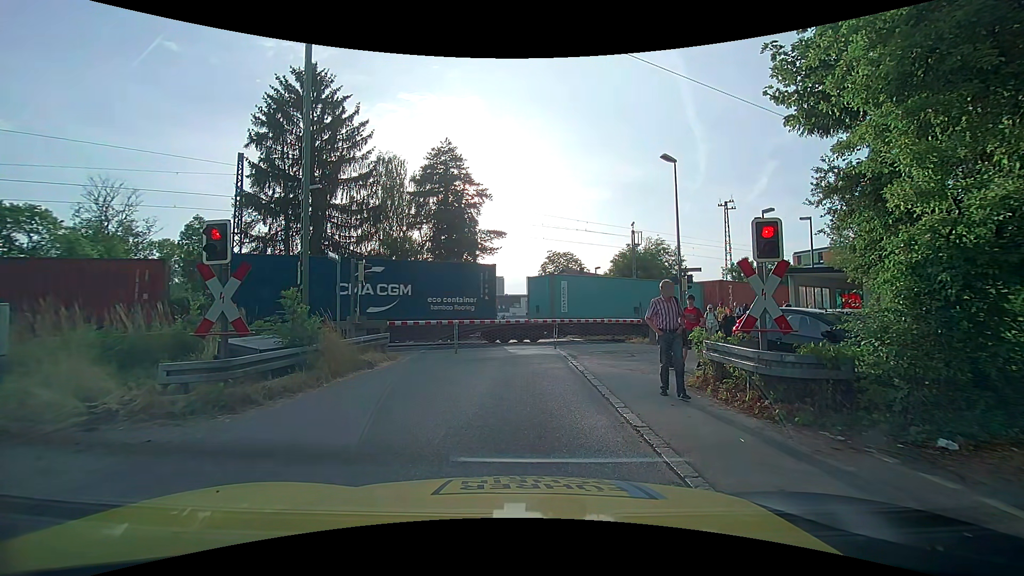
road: unclassified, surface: asphalt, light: Day
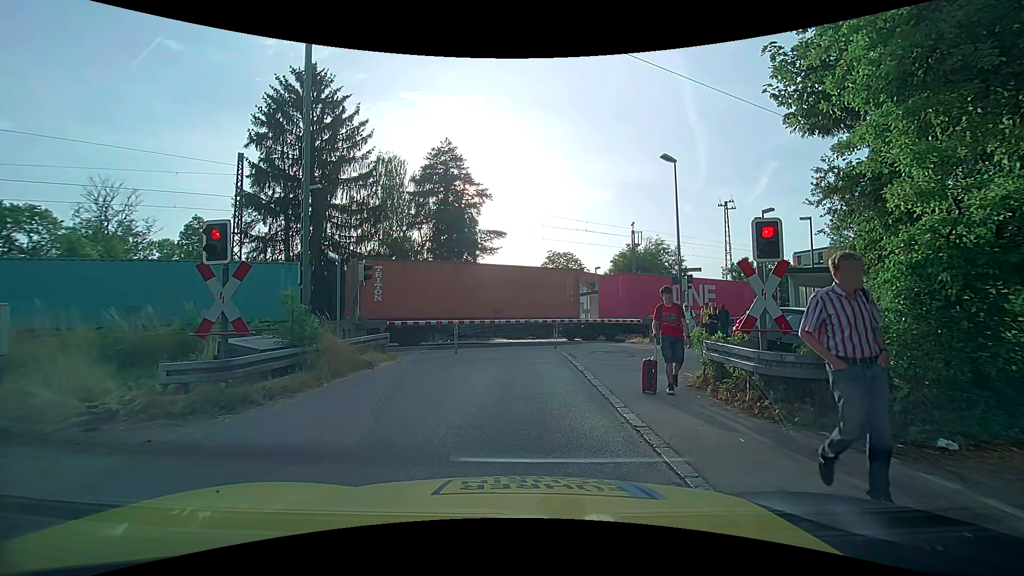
(0.0, 0.0) m; 0°
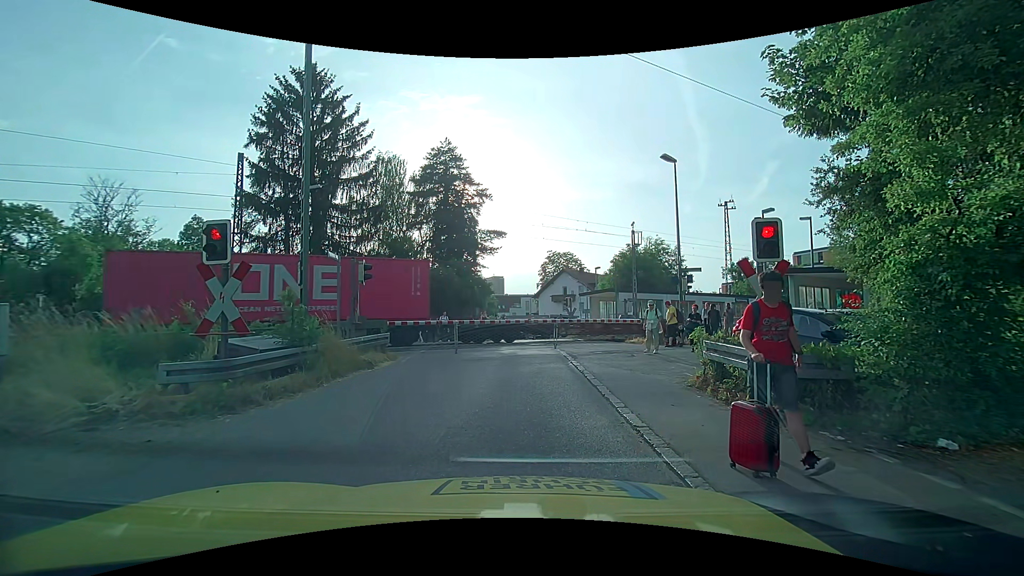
(0.0, 0.0) m; 0°
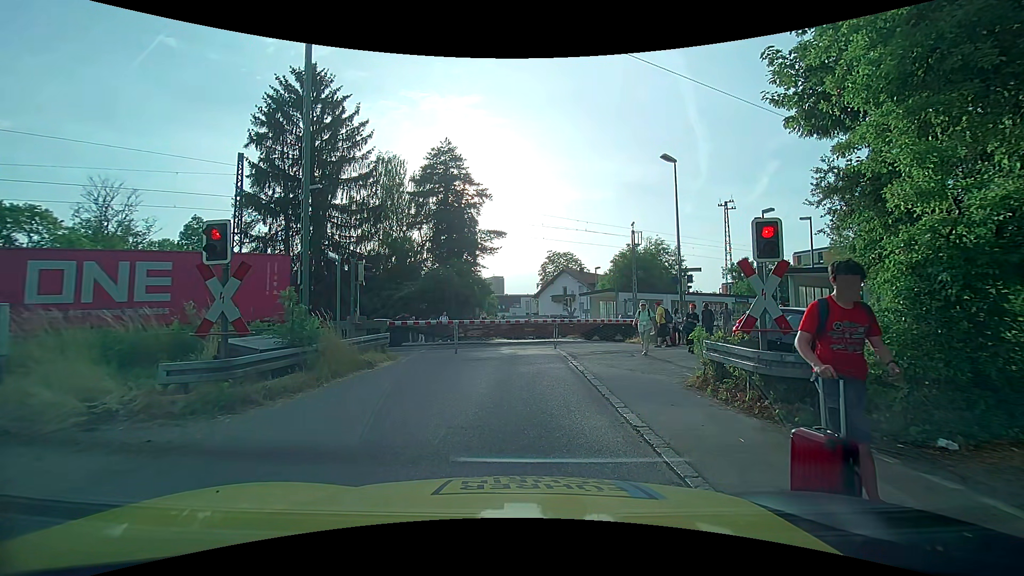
(0.0, 0.0) m; 0°
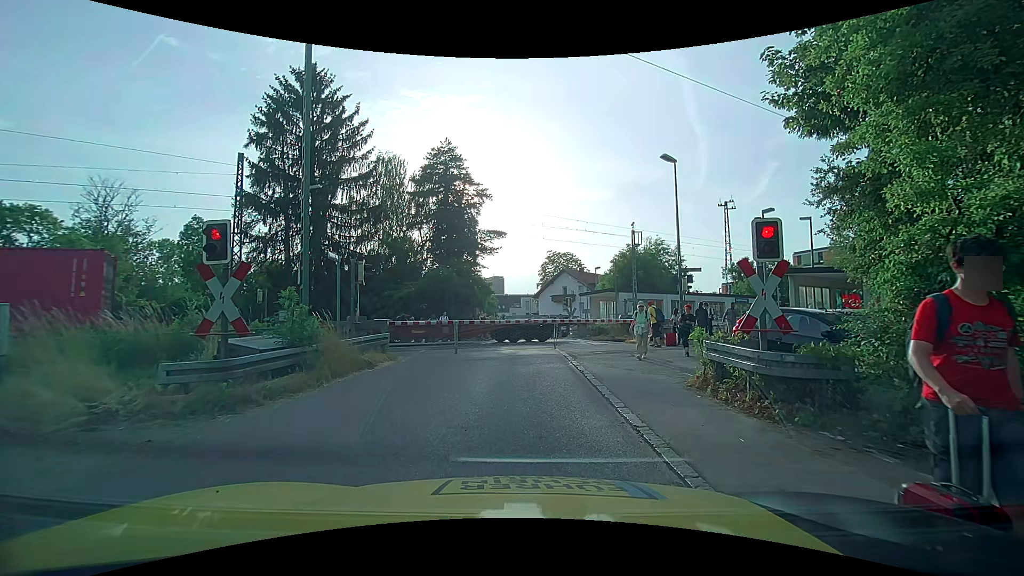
(0.0, 0.0) m; 0°
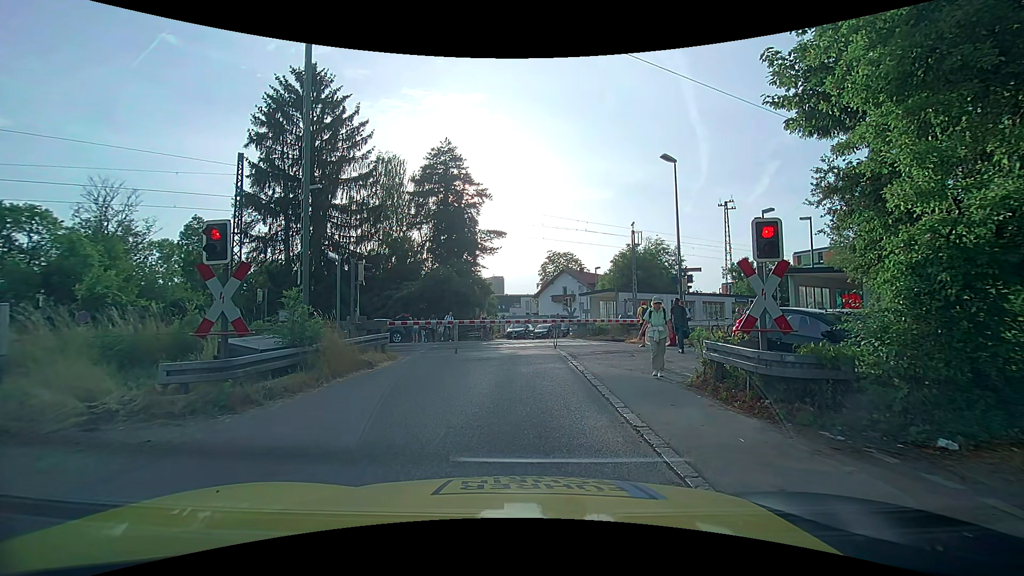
(0.0, 0.0) m; 0°
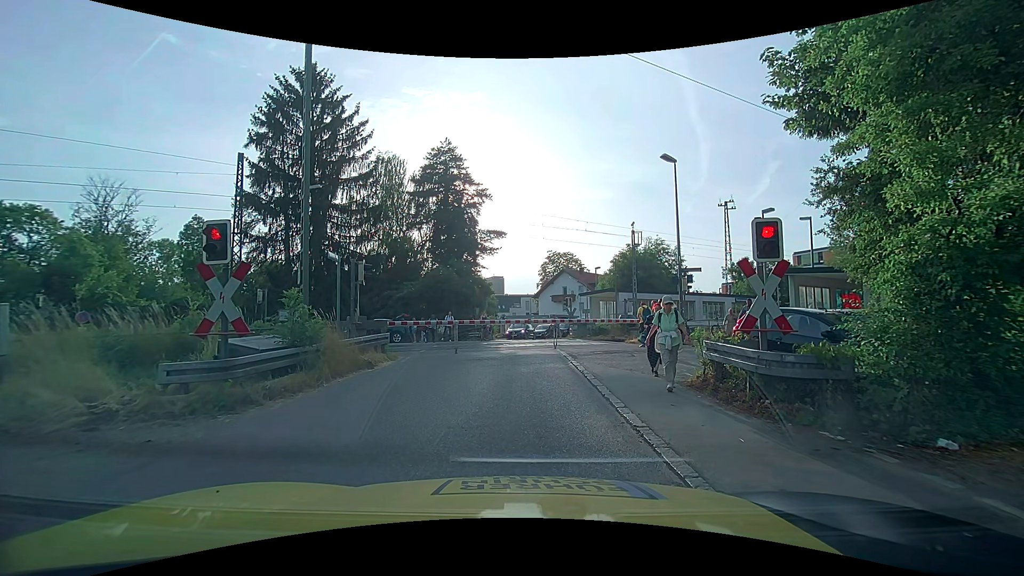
(0.0, 0.0) m; 0°
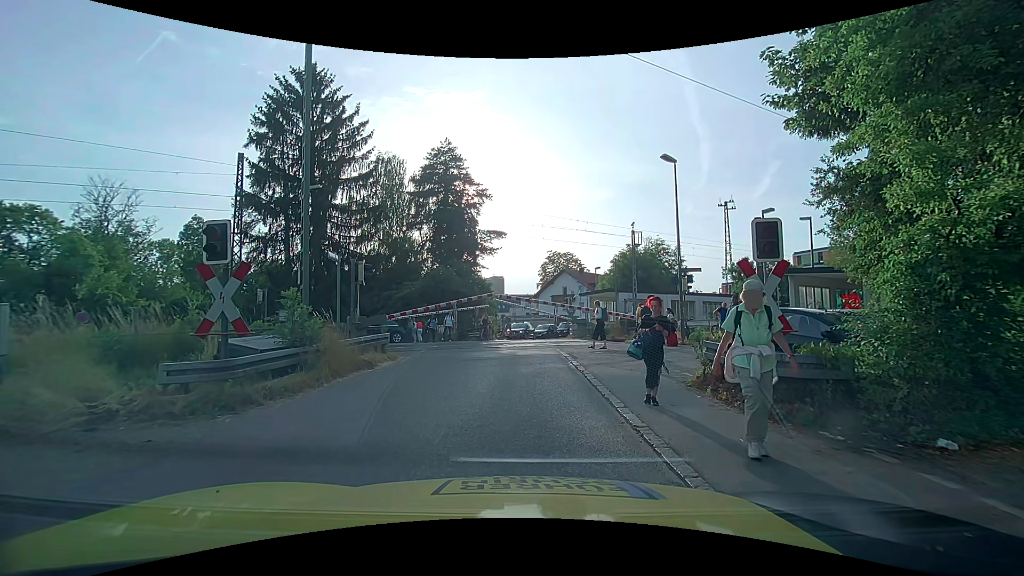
(0.0, 0.0) m; 0°
